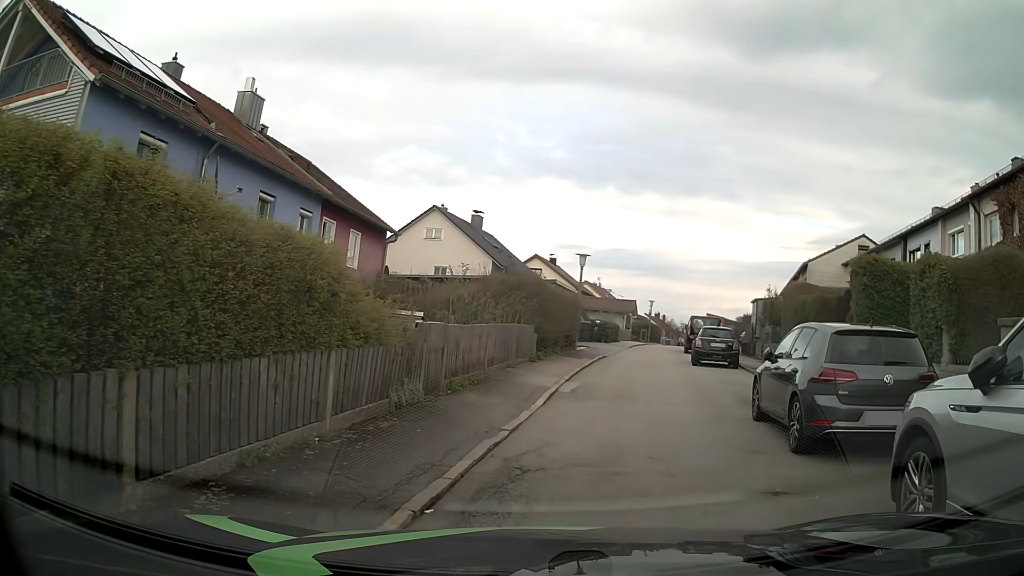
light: Day
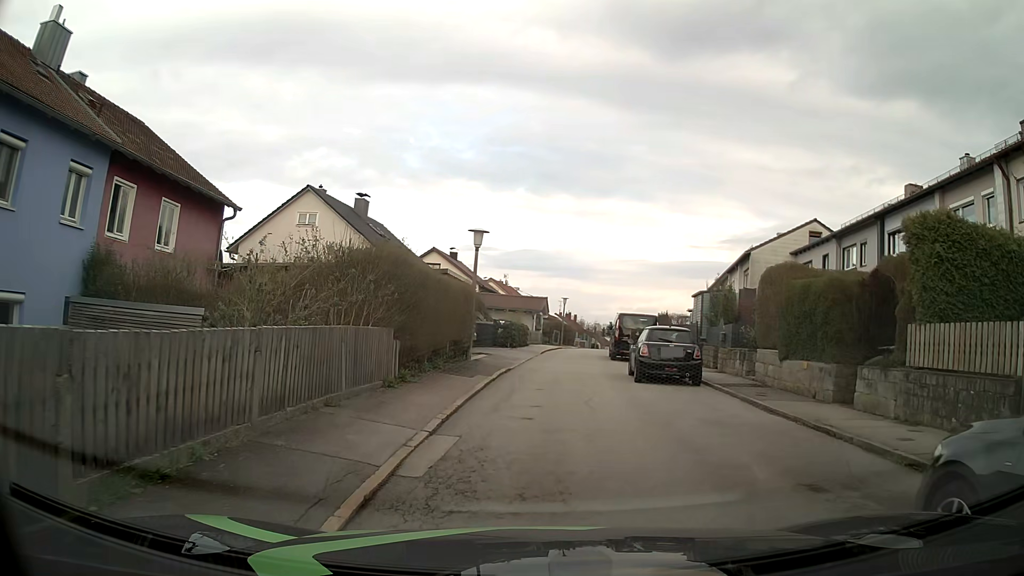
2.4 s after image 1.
(+0.6, +7.3) m; +6°
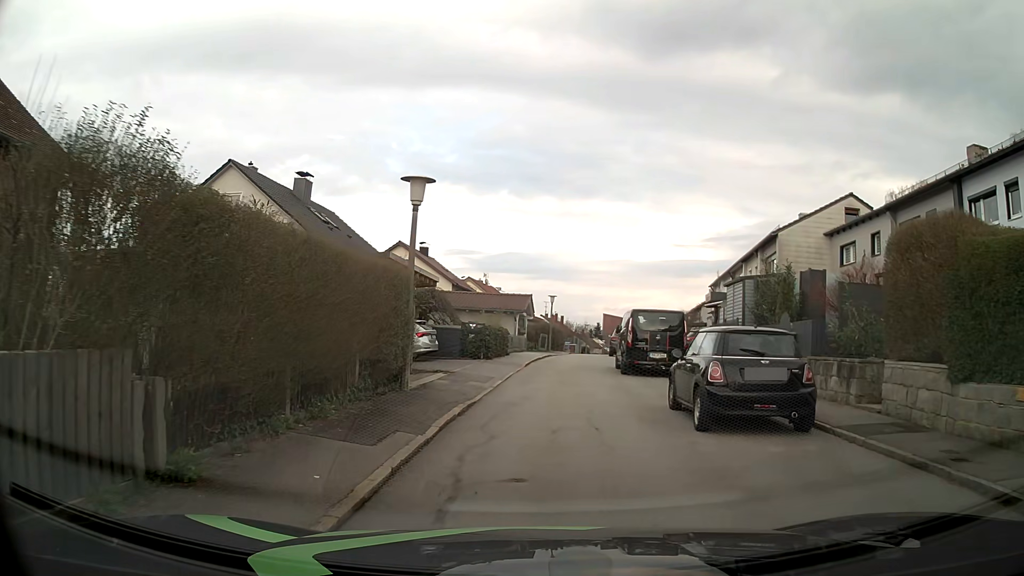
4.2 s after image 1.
(+0.3, +7.9) m; +2°
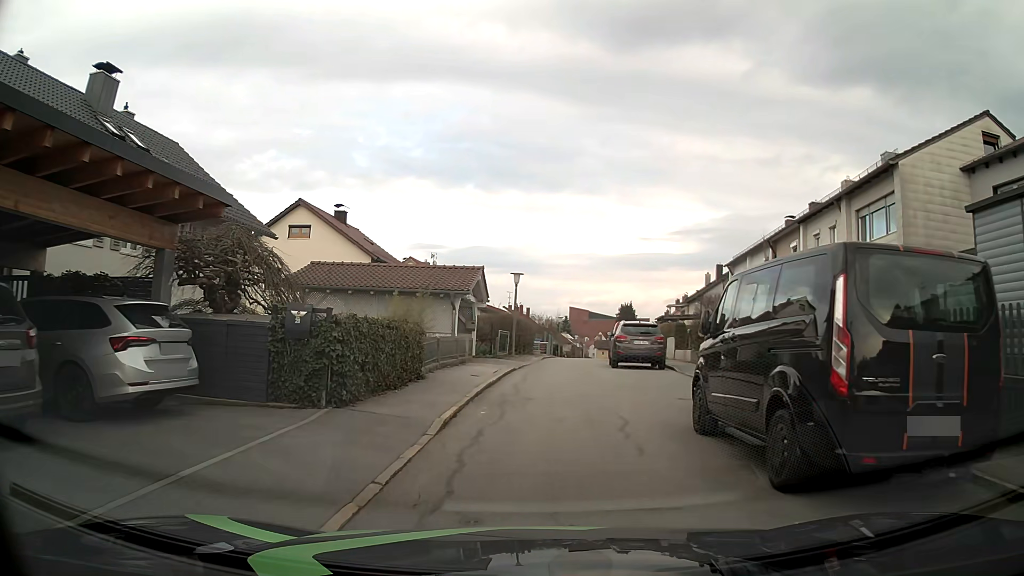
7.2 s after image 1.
(+0.3, +15.4) m; +3°
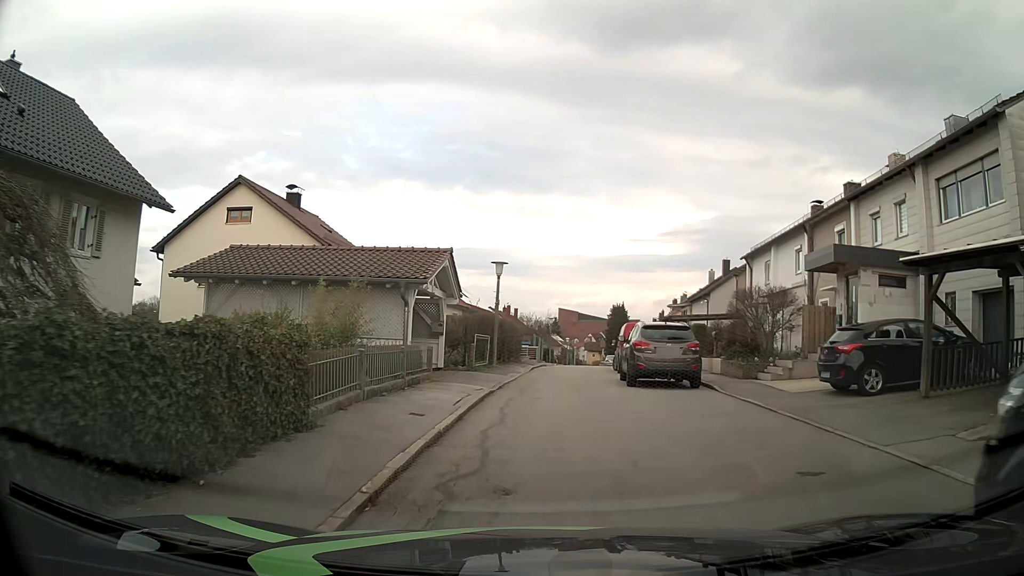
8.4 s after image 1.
(+0.1, +6.4) m; +2°
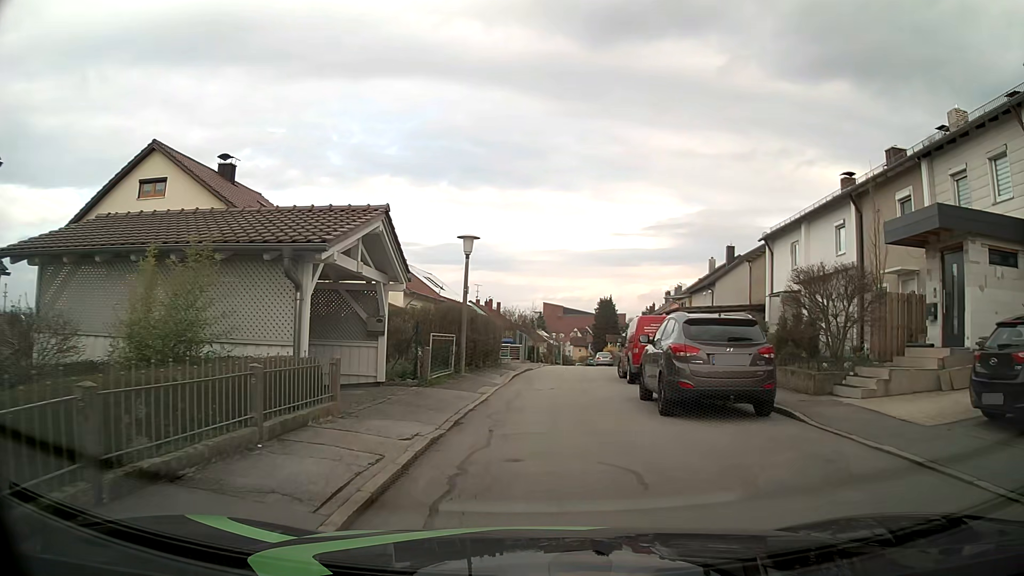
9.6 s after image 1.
(0.0, +6.2) m; 0°
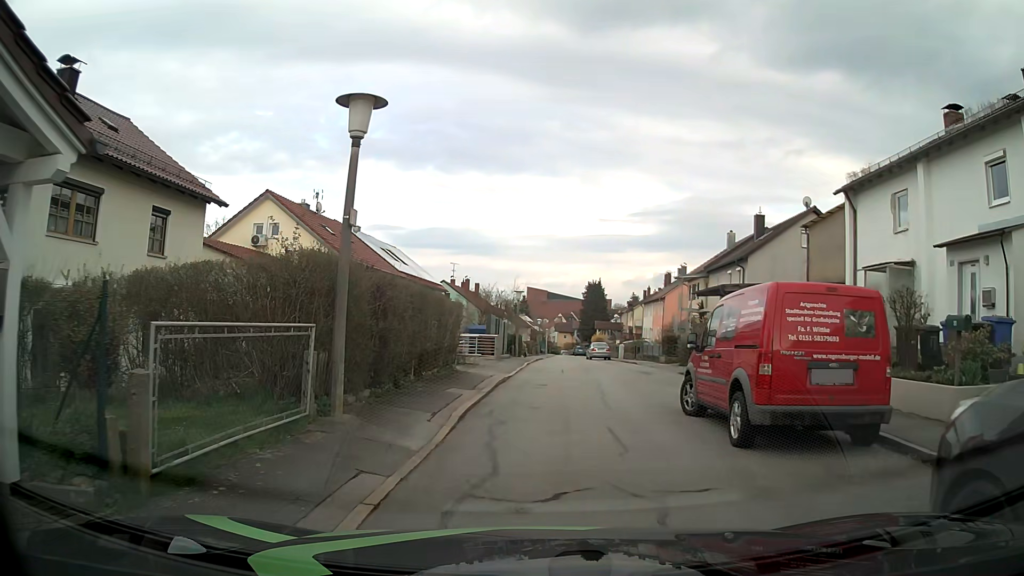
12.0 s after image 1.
(+0.2, +10.7) m; +2°
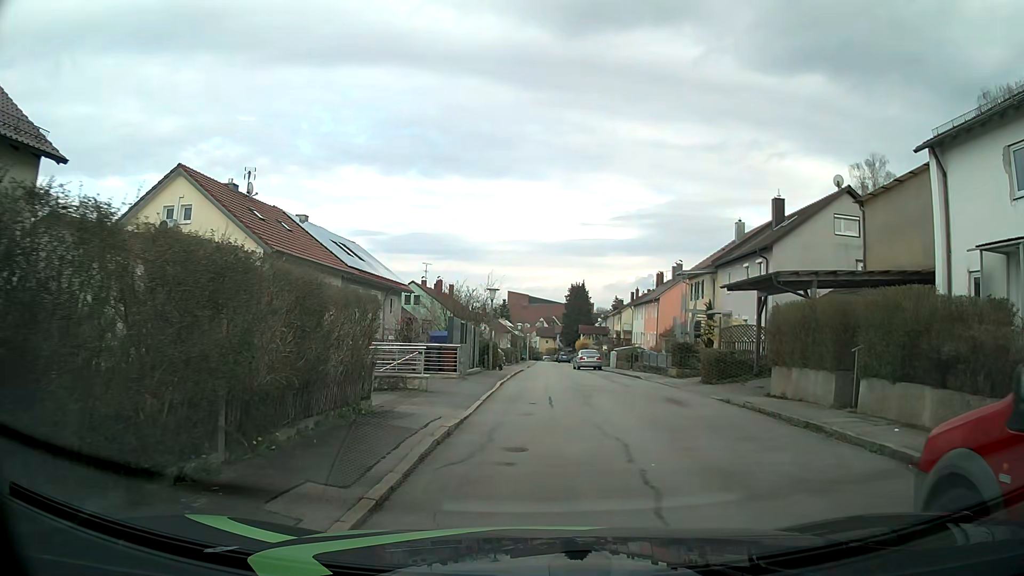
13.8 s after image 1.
(+0.2, +7.3) m; +2°
(0, +10) (+1, +20) (+1, +30) (+1, +40) (+1, +50) (+1, +60) (+1, +70) (+2, +80) (+2, +90) (+2, +100) m
